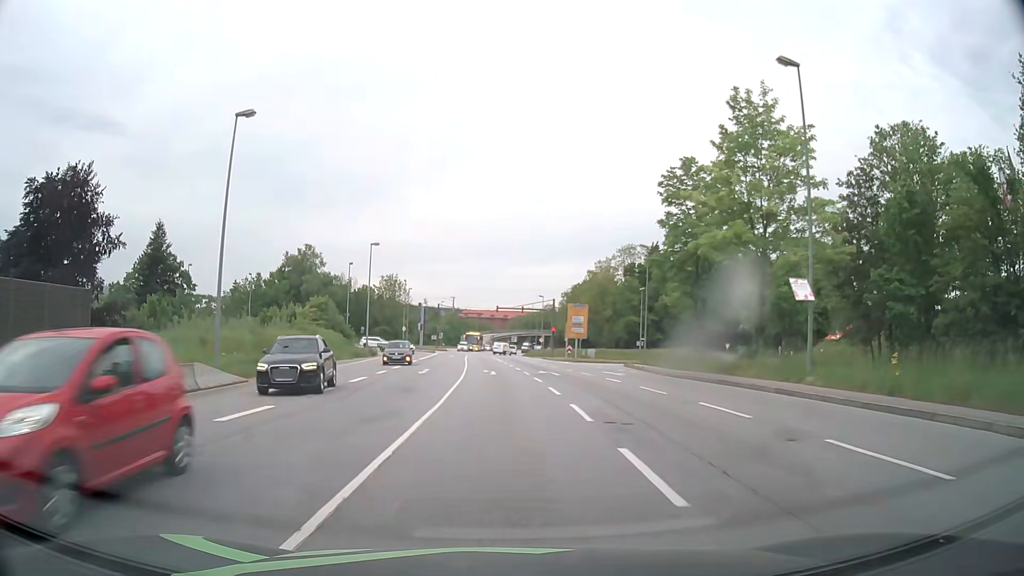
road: primary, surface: asphalt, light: Day
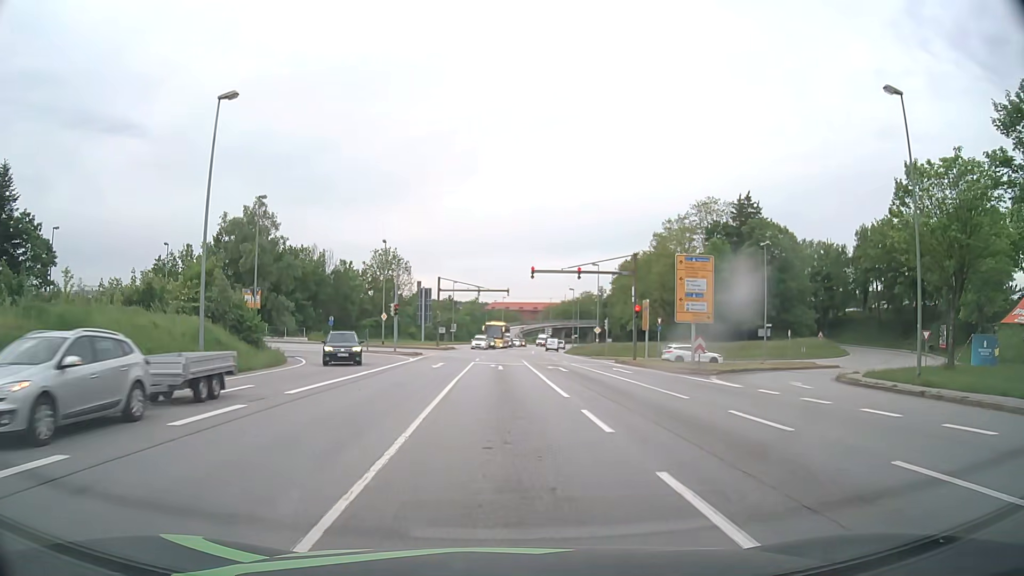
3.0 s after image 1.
(-1.0, +37.4) m; -3°
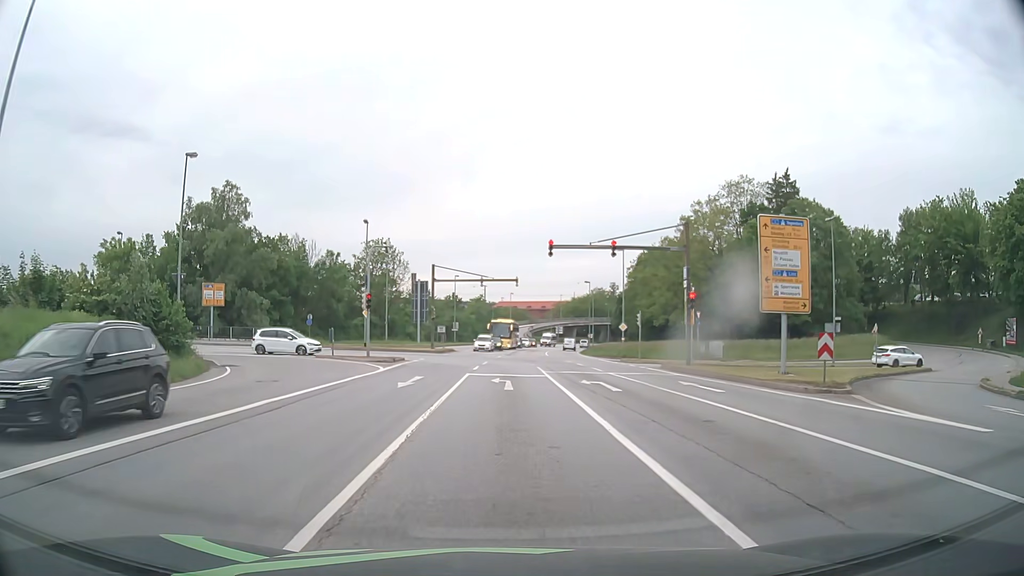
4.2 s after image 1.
(-0.1, +11.5) m; -1°
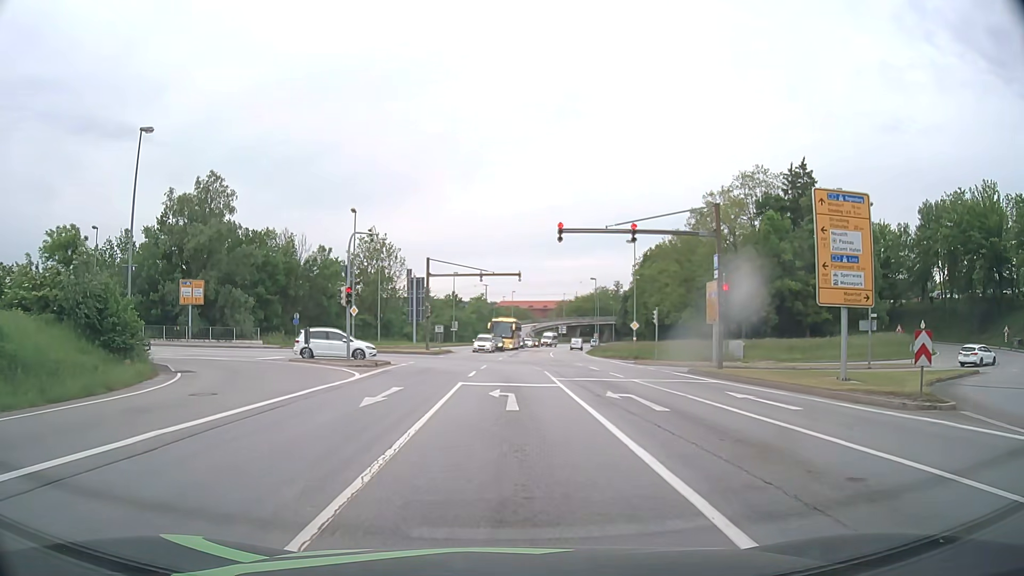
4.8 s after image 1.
(0.0, +4.8) m; -1°
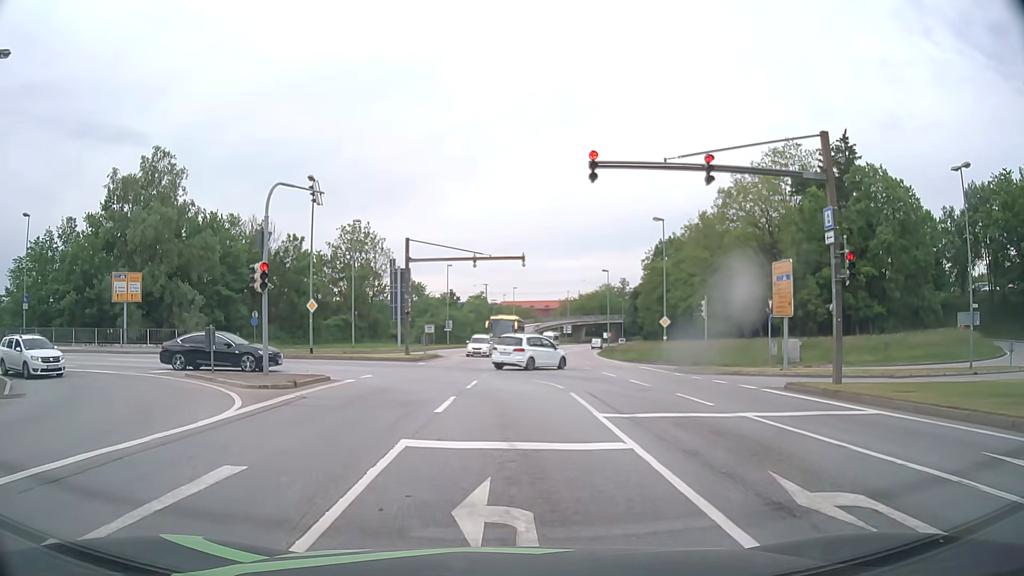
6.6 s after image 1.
(+0.1, +10.5) m; 0°
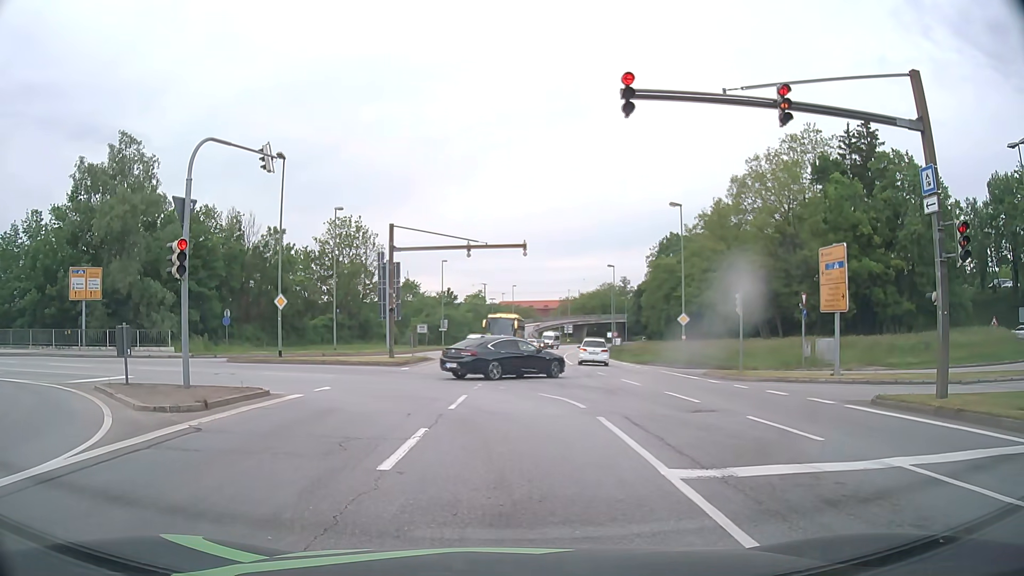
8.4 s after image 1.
(0.0, +4.9) m; +1°
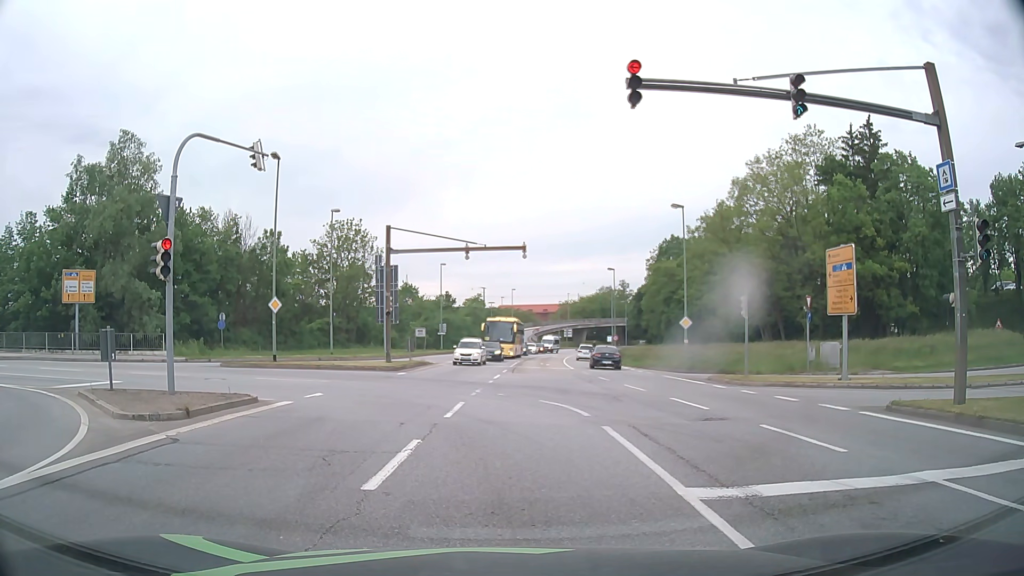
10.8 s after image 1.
(0.0, +0.7) m; 0°
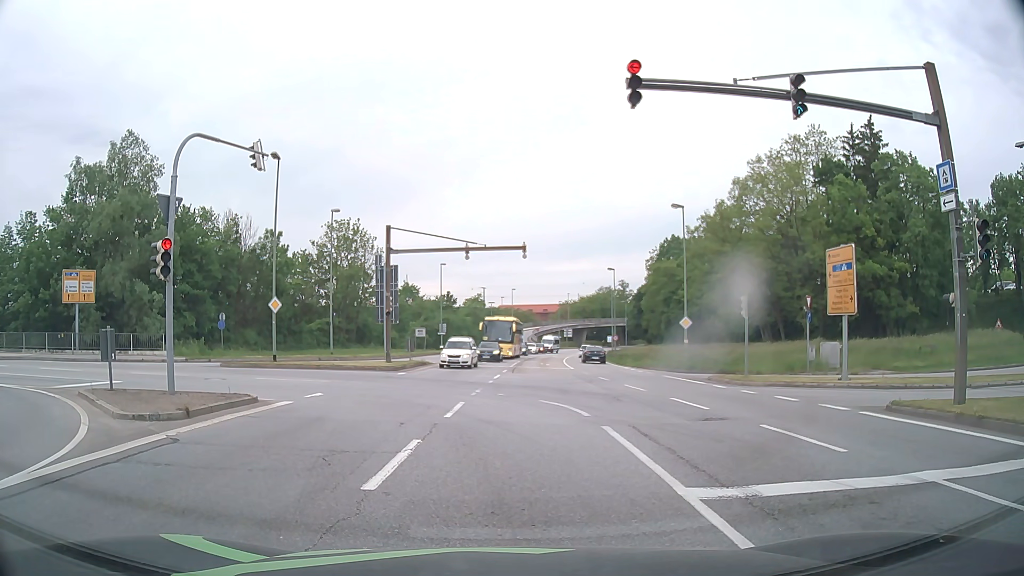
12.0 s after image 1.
(0.0, 0.0) m; 0°
(-1, +10) (-5, +19) (-14, +23) (-24, +25) (-34, +26) (-44, +28) (-54, +30) (-63, +32) (-73, +33) (-83, +35) m
